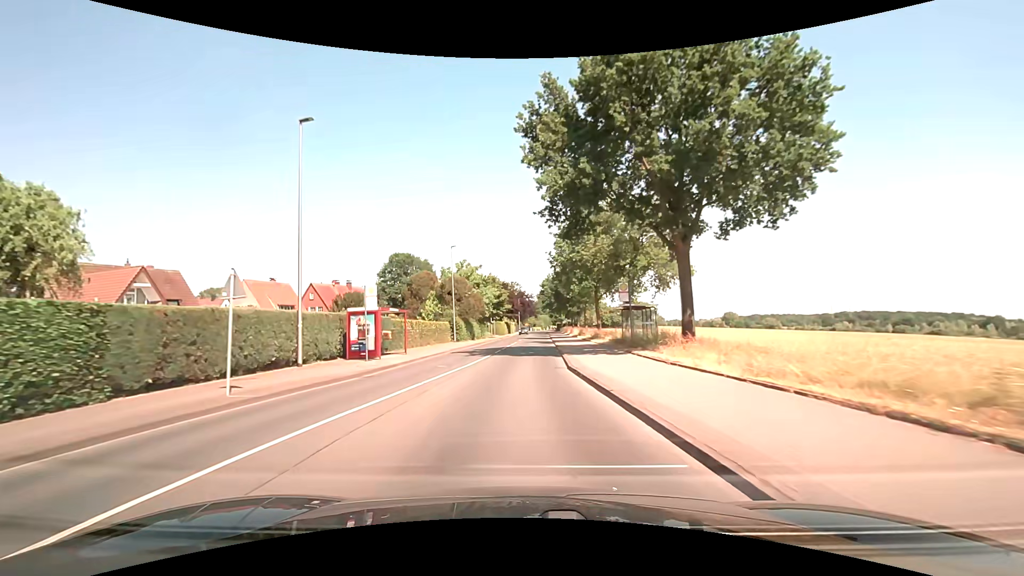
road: secondary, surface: asphalt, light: Day
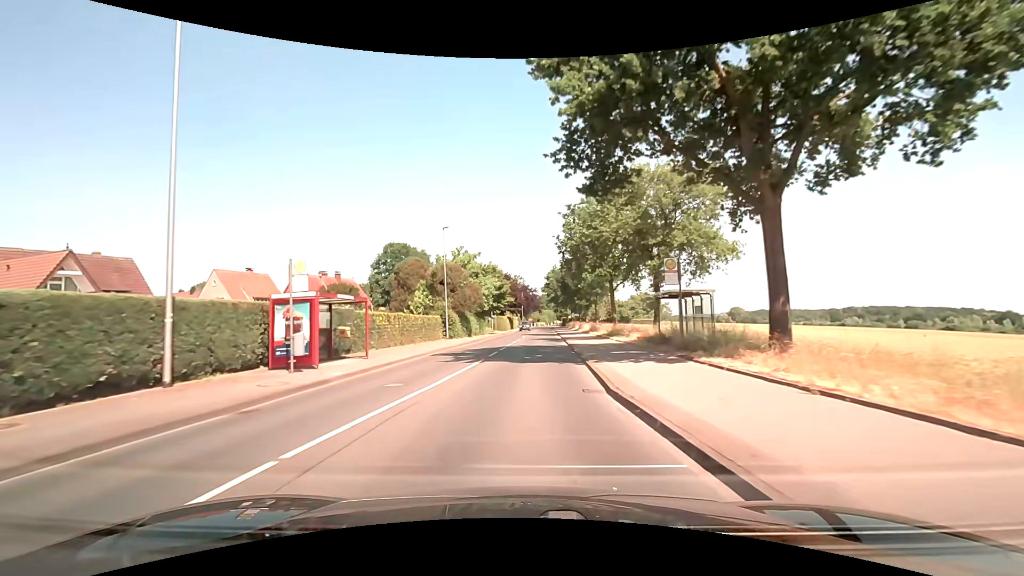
(0.0, +7.8) m; 0°
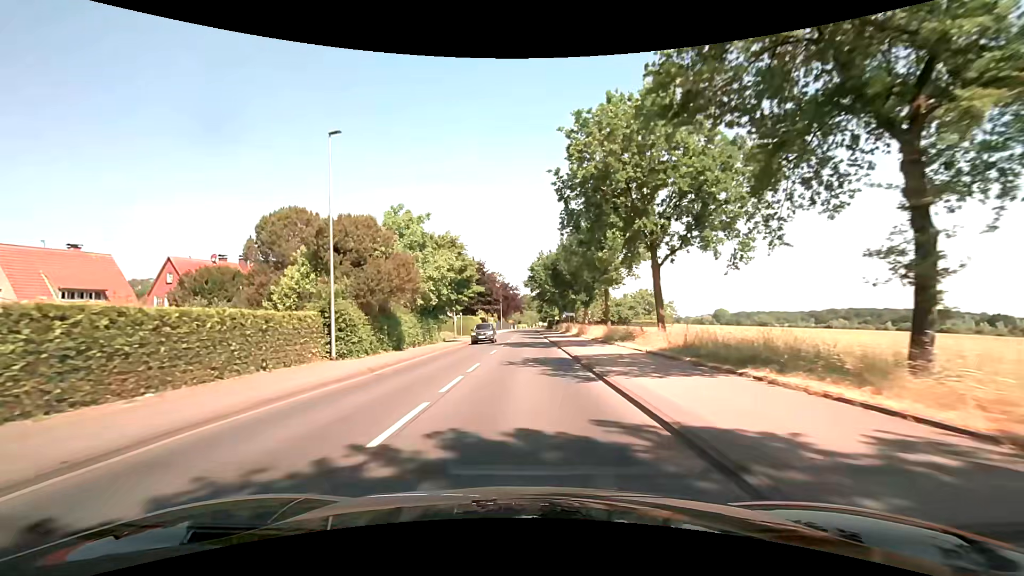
(+0.4, +23.5) m; +2°
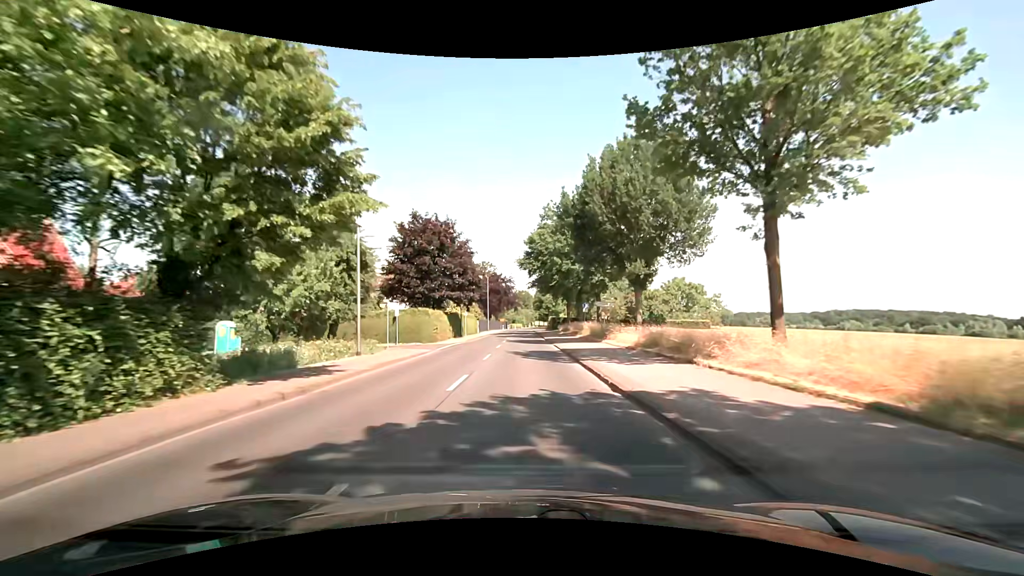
(0.0, +31.5) m; 0°
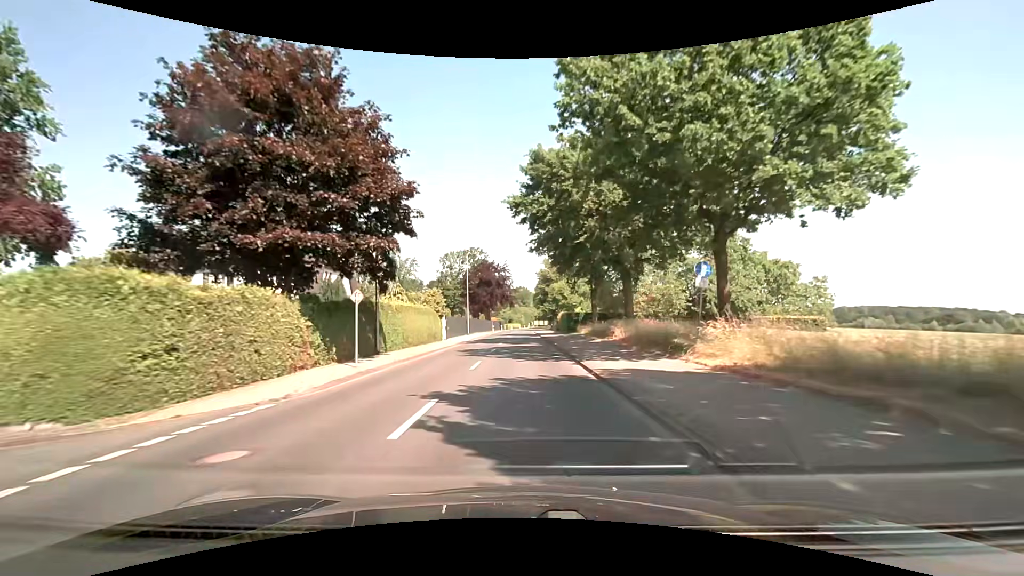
(+0.2, +31.5) m; +1°
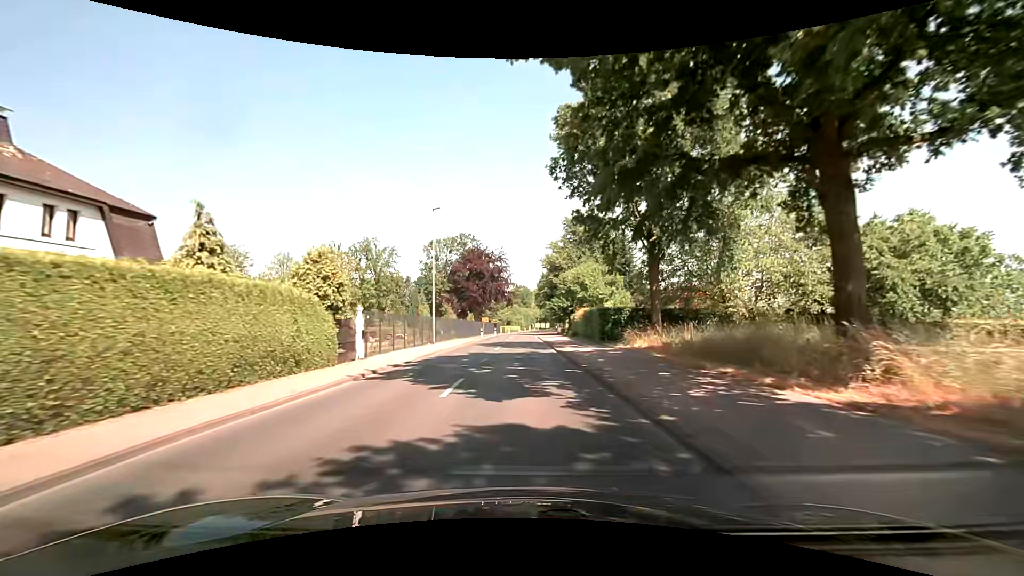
(-0.2, +23.6) m; -1°
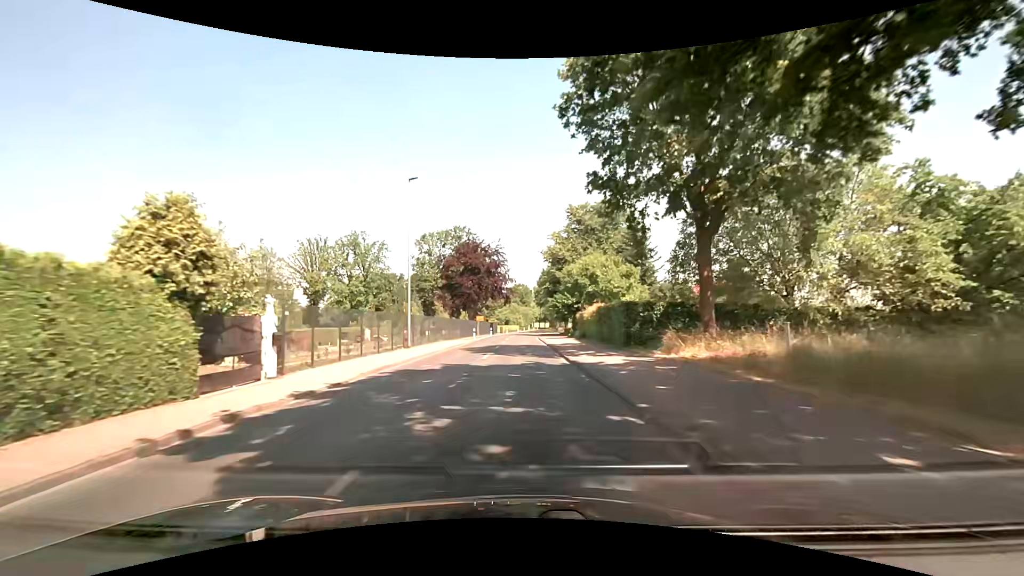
(0.0, +7.8) m; 0°
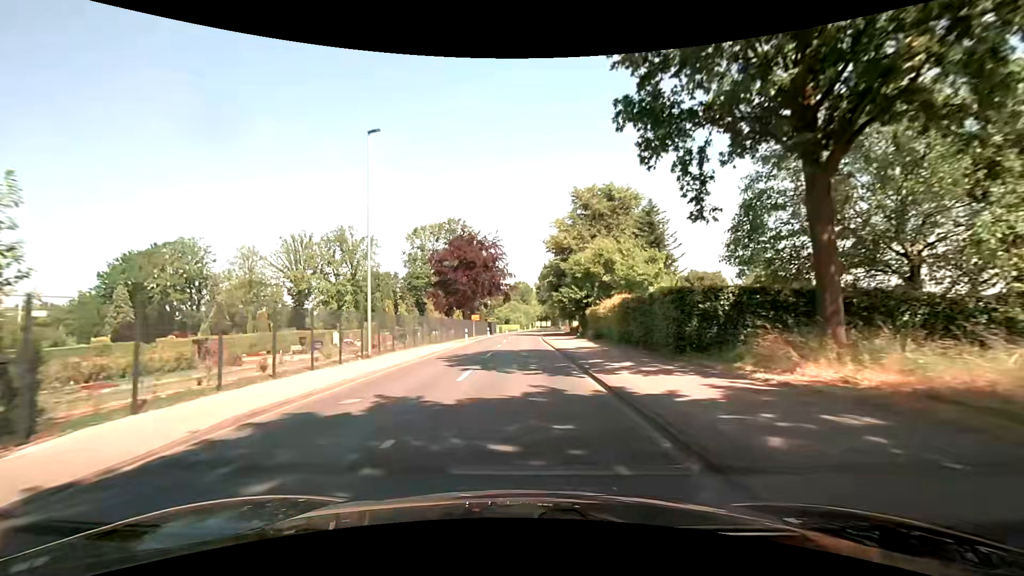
(0.0, +7.8) m; 0°
(0, +10) (0, +20) (0, +30) (0, +40) (0, +50) (0, +60) (0, +70) (+1, +80) (+1, +90) (+2, +100) m
